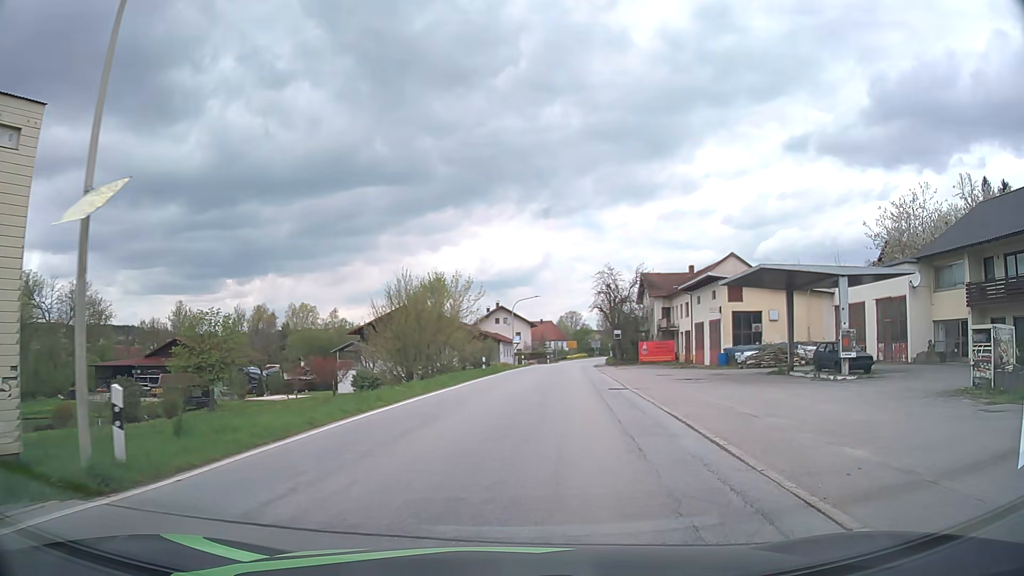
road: tertiary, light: Day
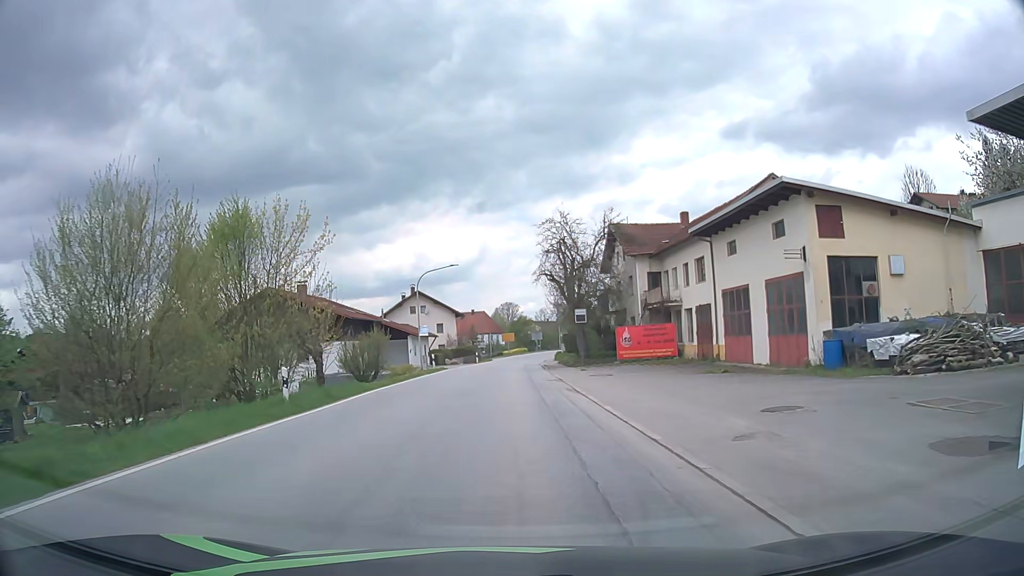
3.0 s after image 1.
(+2.3, +24.2) m; +6°
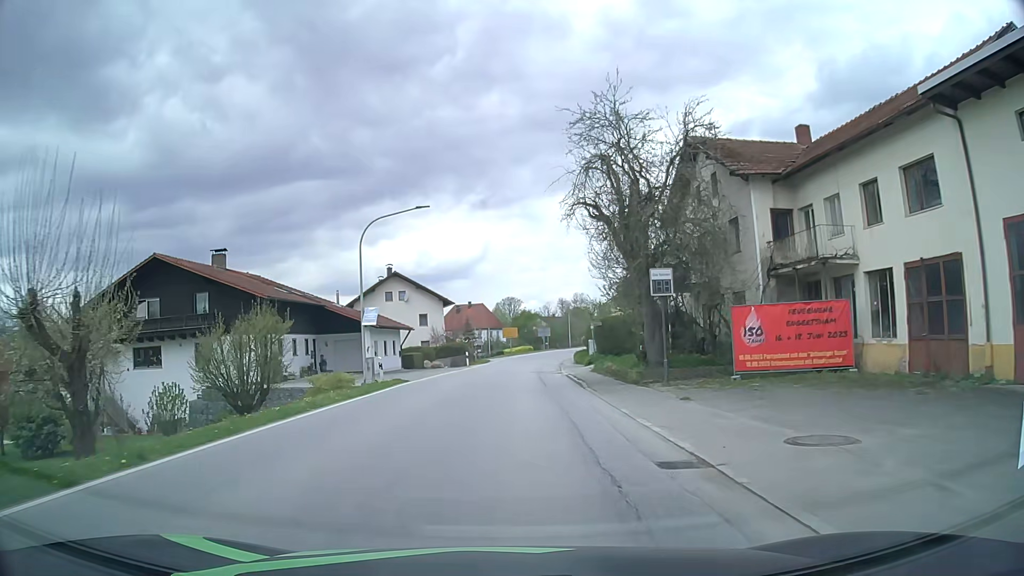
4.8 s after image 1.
(-0.1, +19.6) m; 0°
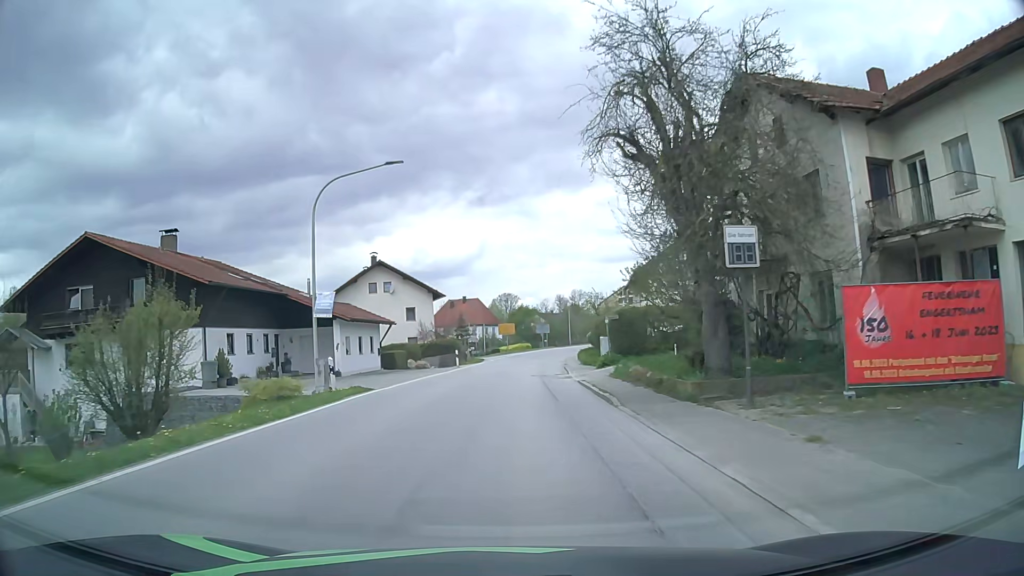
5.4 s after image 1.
(0.0, +6.7) m; +1°
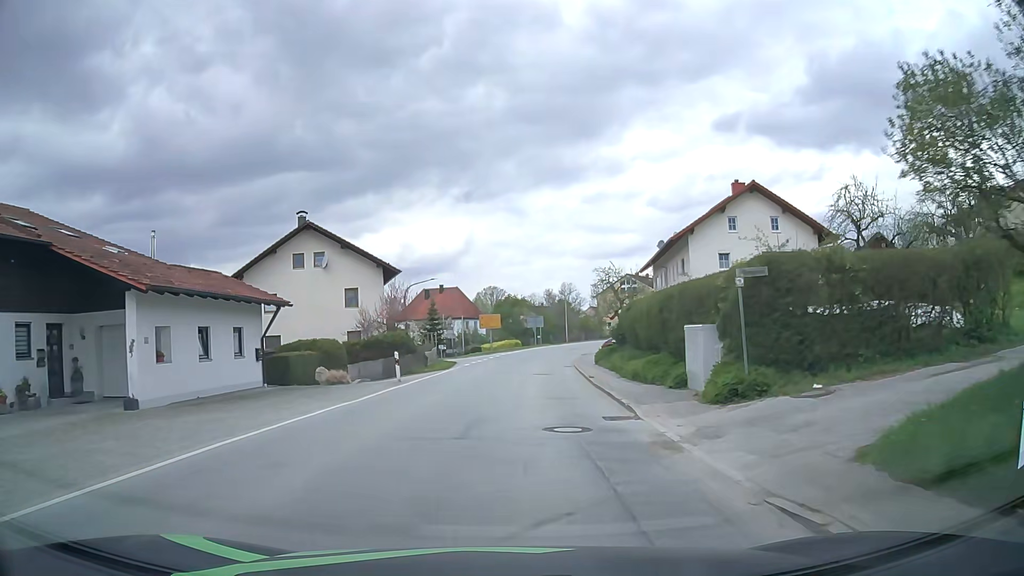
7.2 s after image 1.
(+0.2, +19.1) m; +2°
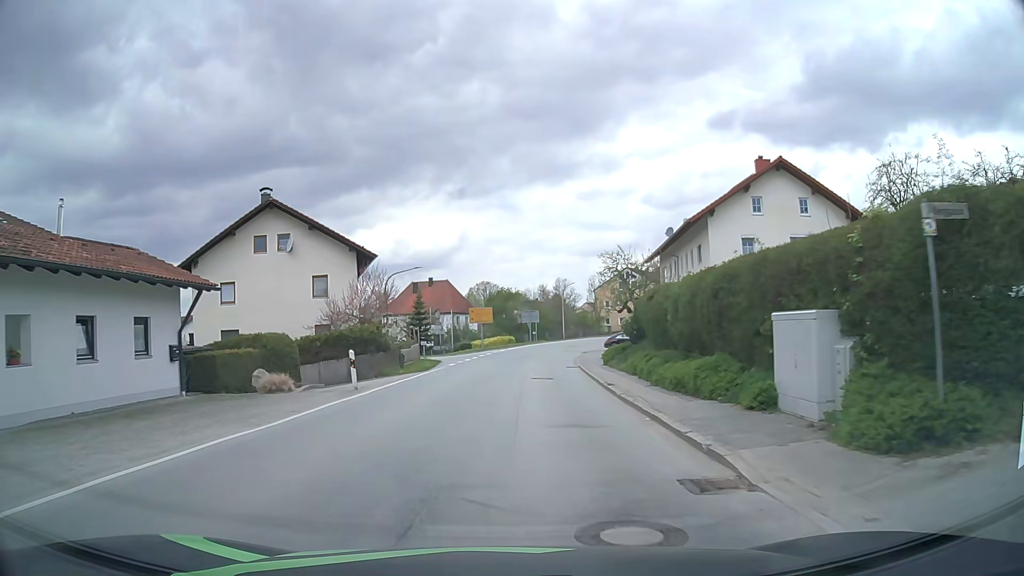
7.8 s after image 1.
(0.0, +6.0) m; 0°
(0, +10) (+1, +20) (+1, +30) (+1, +40) (-2, +49) (-7, +58) (-13, +66) (-19, +74) (-25, +82) (-31, +90) m
